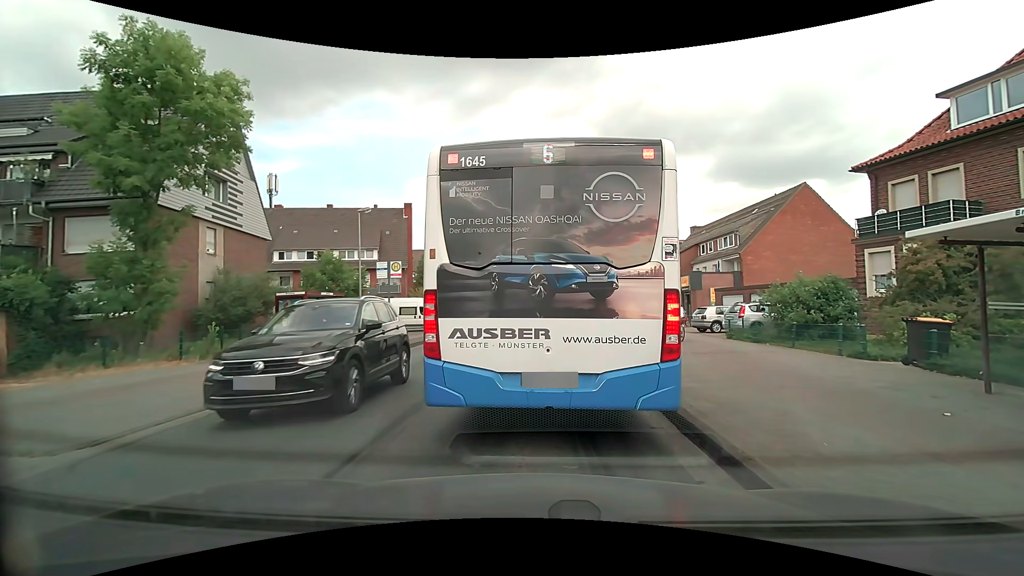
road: tertiary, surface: asphalt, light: Day
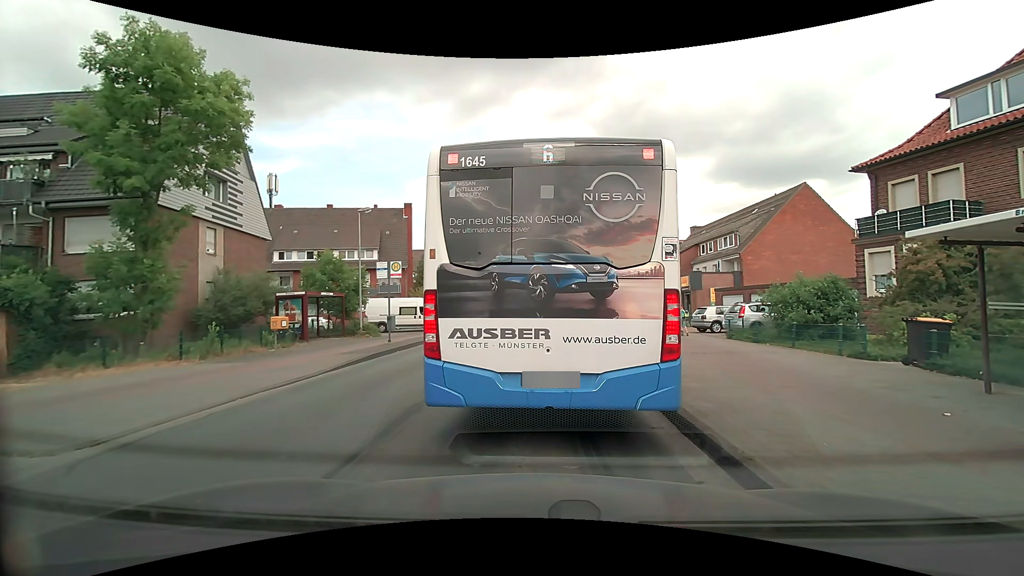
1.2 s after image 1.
(0.0, 0.0) m; 0°
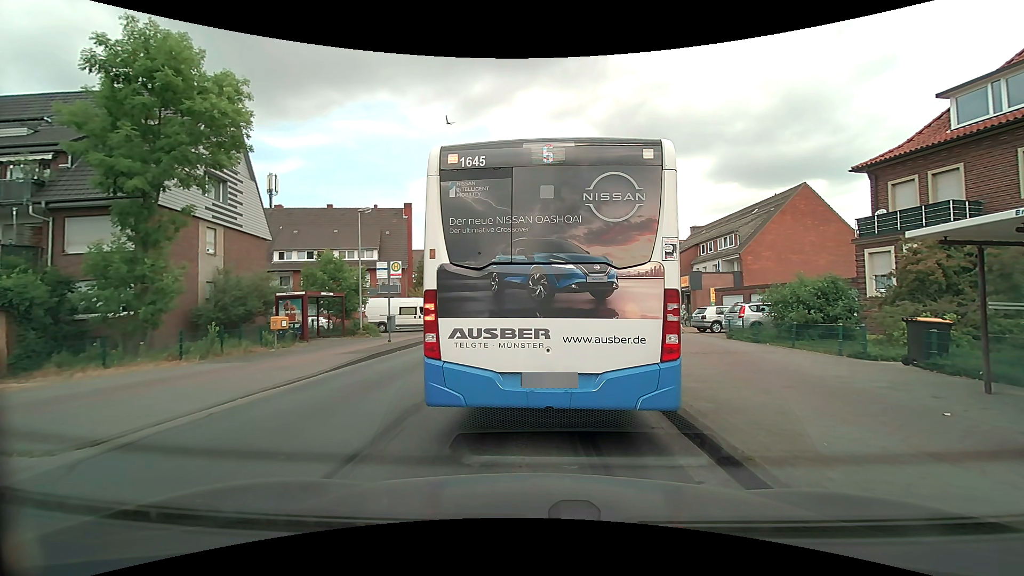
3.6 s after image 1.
(0.0, 0.0) m; 0°
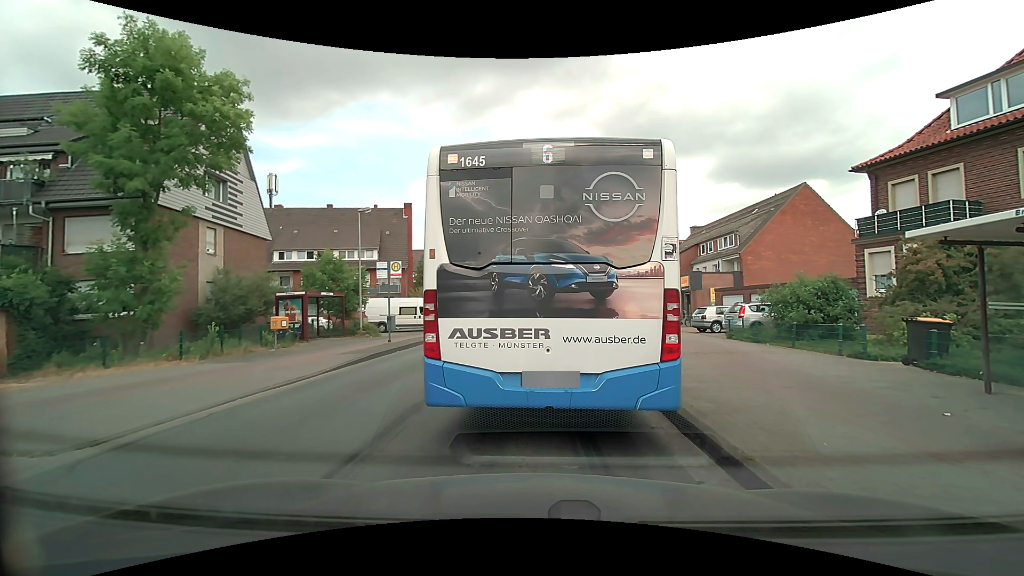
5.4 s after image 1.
(0.0, 0.0) m; 0°
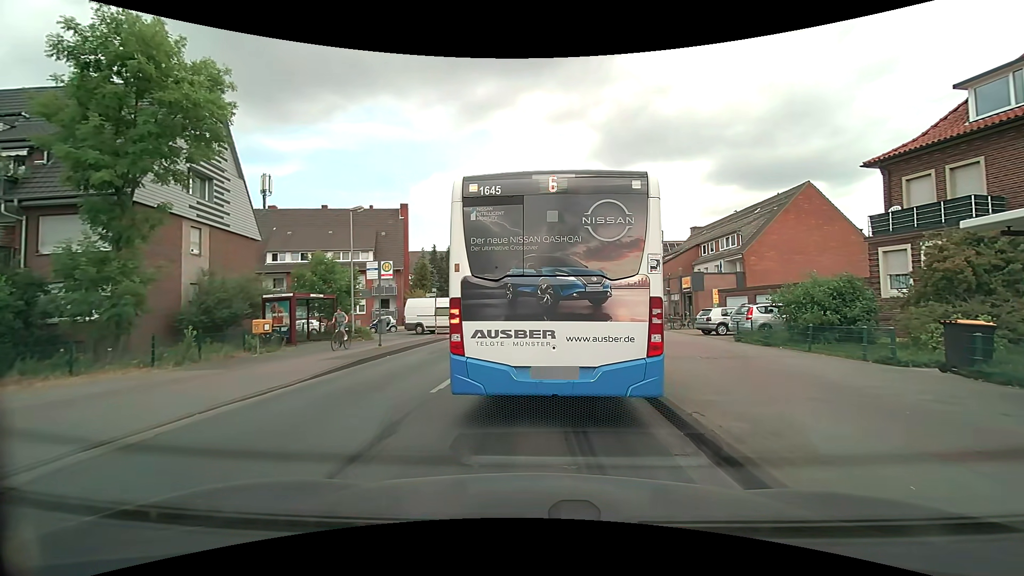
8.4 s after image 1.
(0.0, +1.1) m; 0°
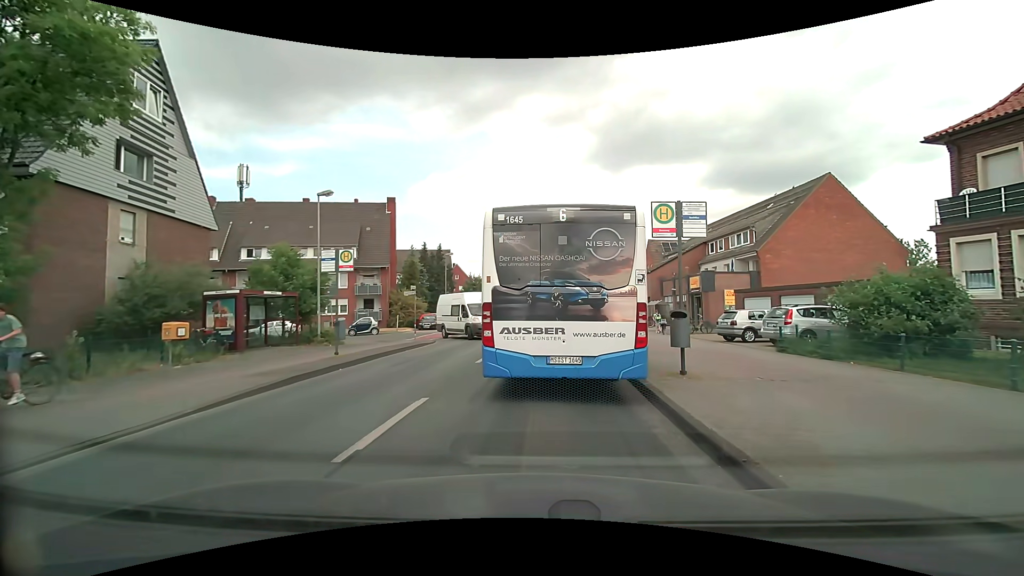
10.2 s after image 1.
(0.0, +4.1) m; +2°
